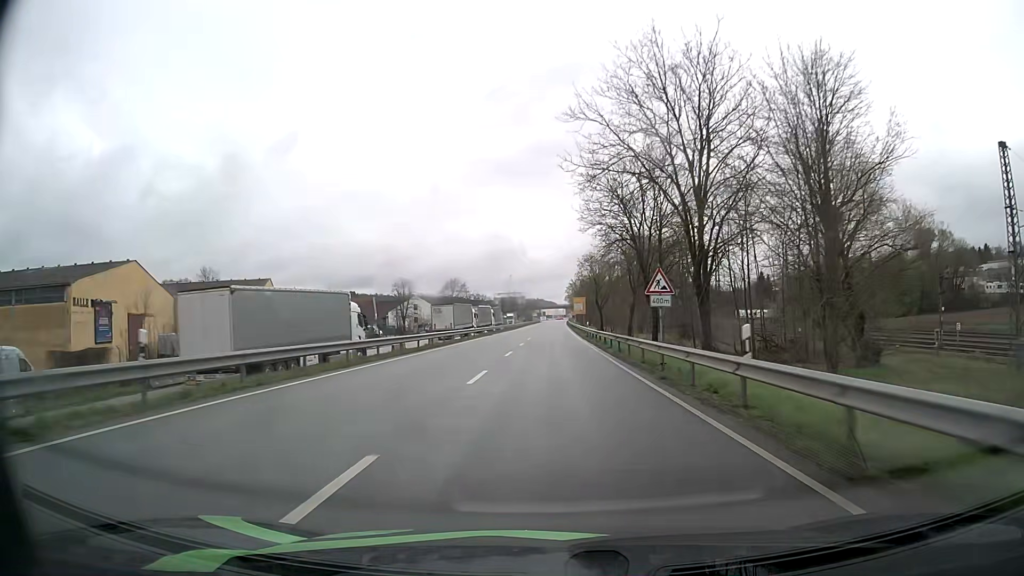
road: primary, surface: asphalt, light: Day
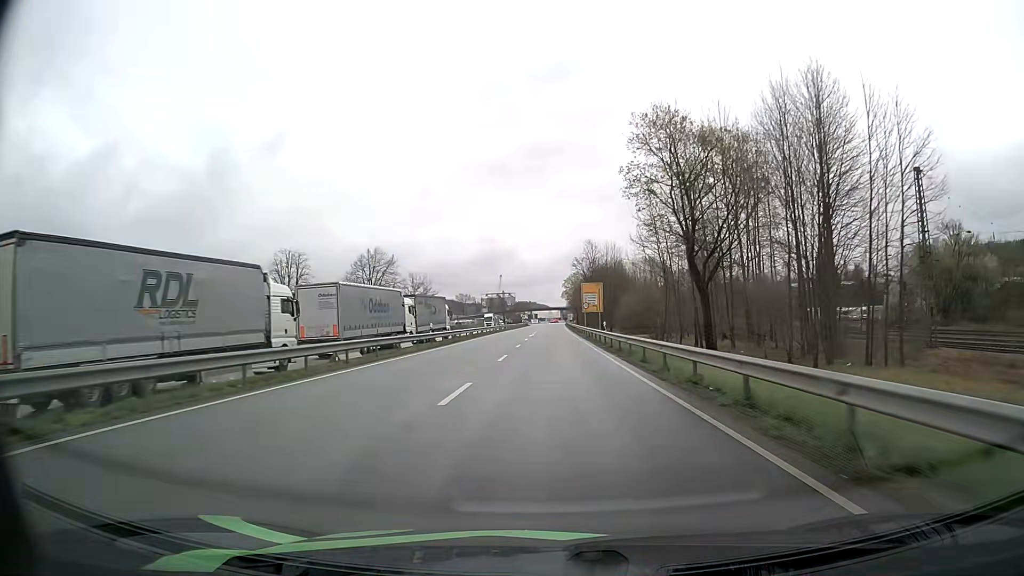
(+0.4, +64.4) m; +1°
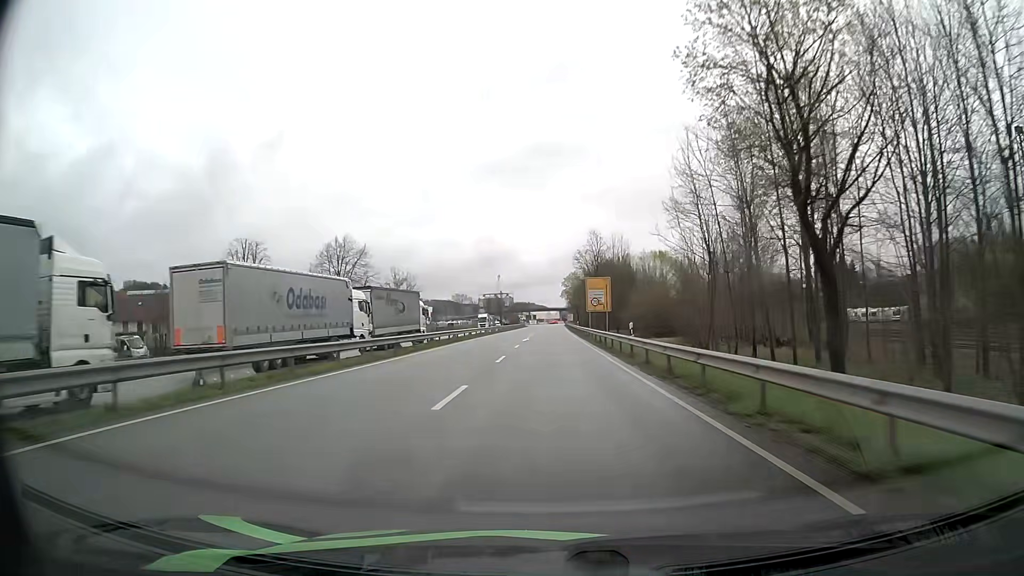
(0.0, +13.0) m; 0°
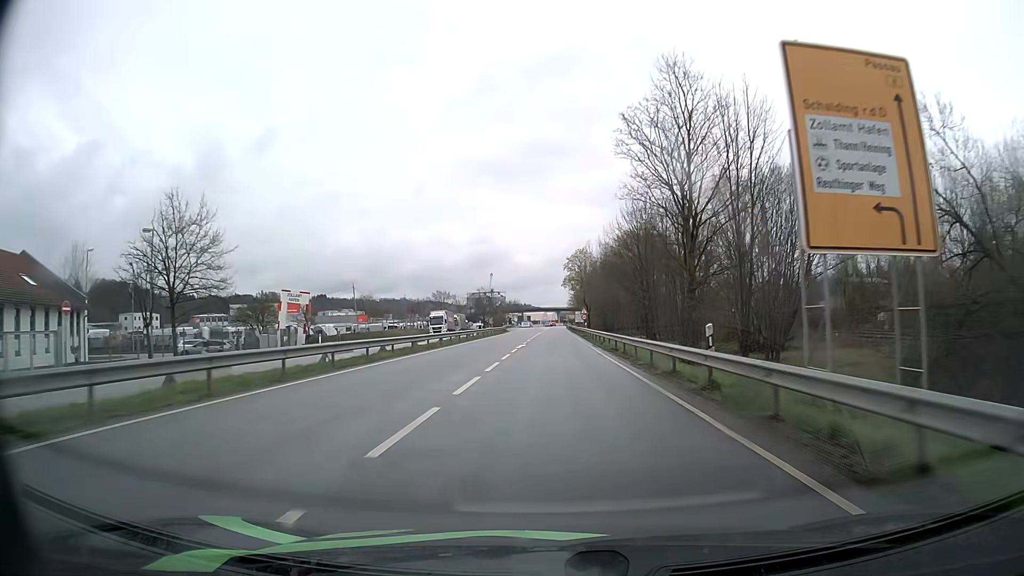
(-0.1, +65.0) m; 0°
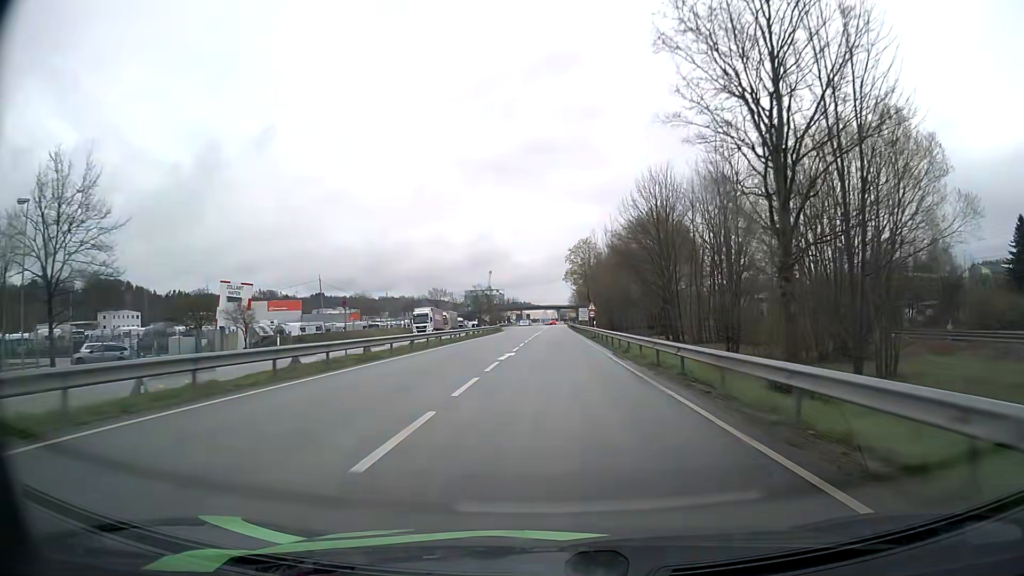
(0.0, +12.8) m; 0°
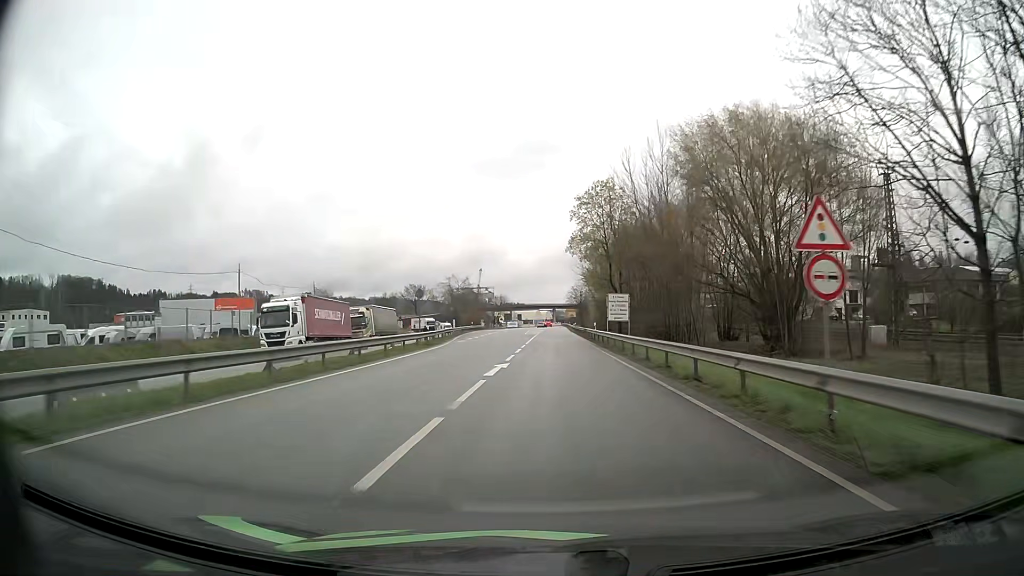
(+0.2, +48.7) m; +1°
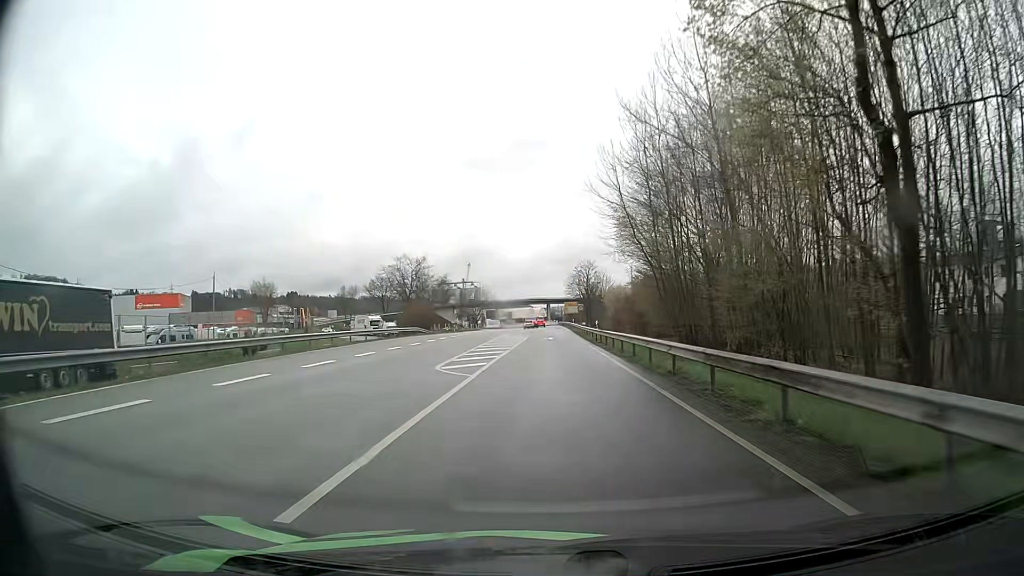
(+0.4, +55.3) m; 0°
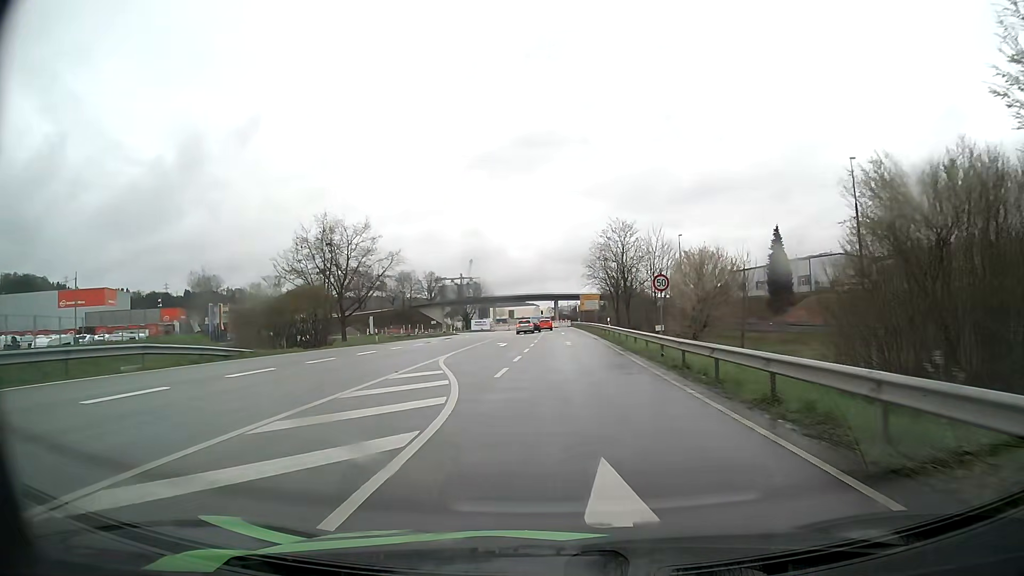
(-0.3, +45.9) m; -1°
(0, +10) (0, +20) (0, +30) (0, +40) (0, +50) (-1, +60) (-1, +70) (-1, +80) (-2, +90) (-6, +99) m
